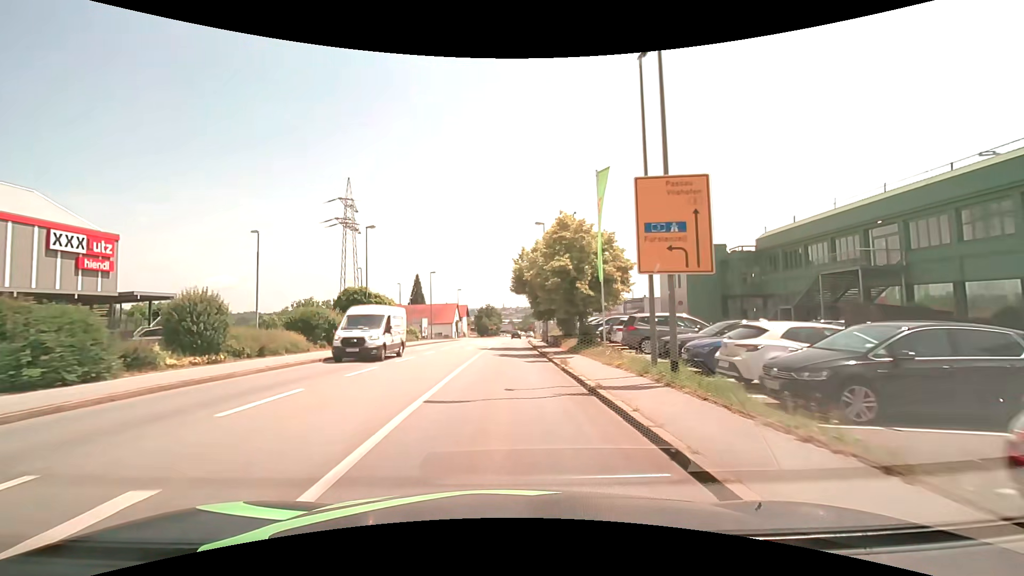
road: tertiary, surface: asphalt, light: Day
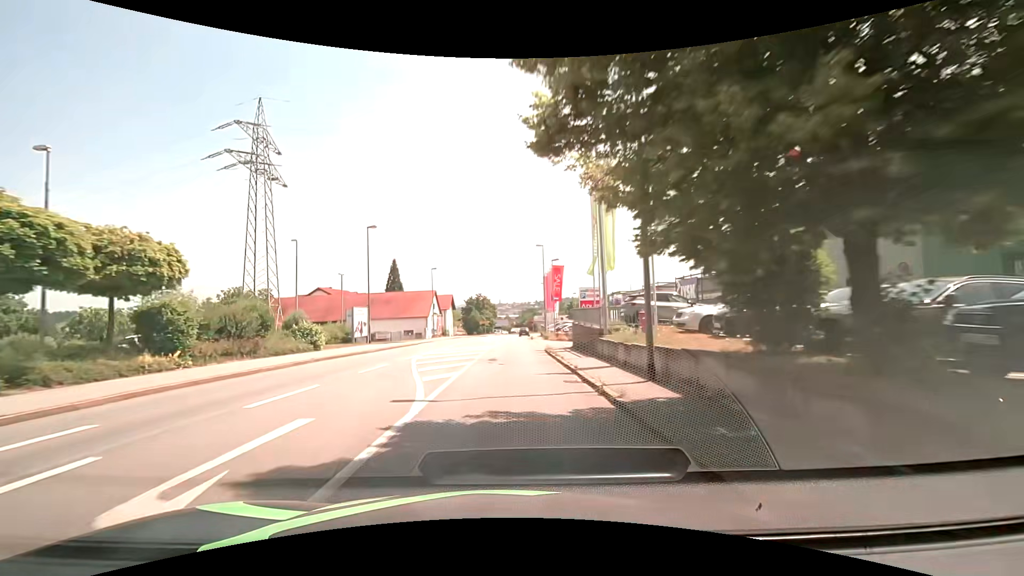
(+0.1, +30.5) m; +1°
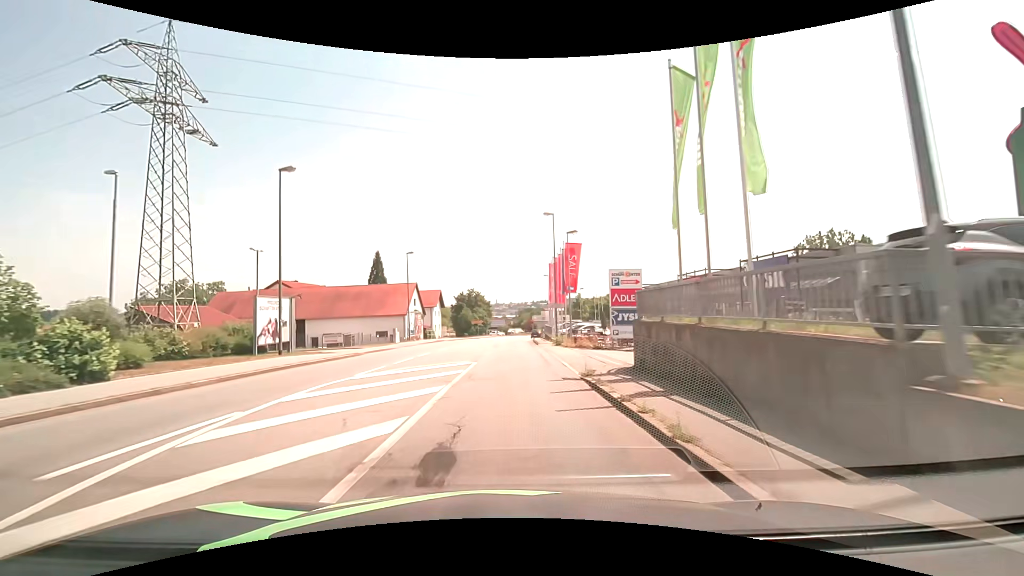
(-0.1, +15.3) m; 0°
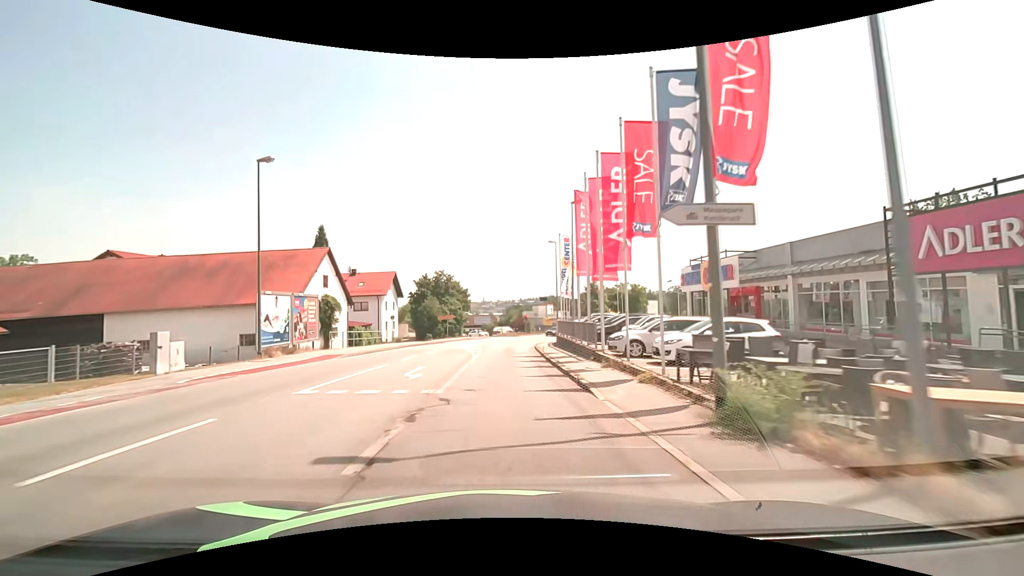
(+0.5, +30.6) m; +2°
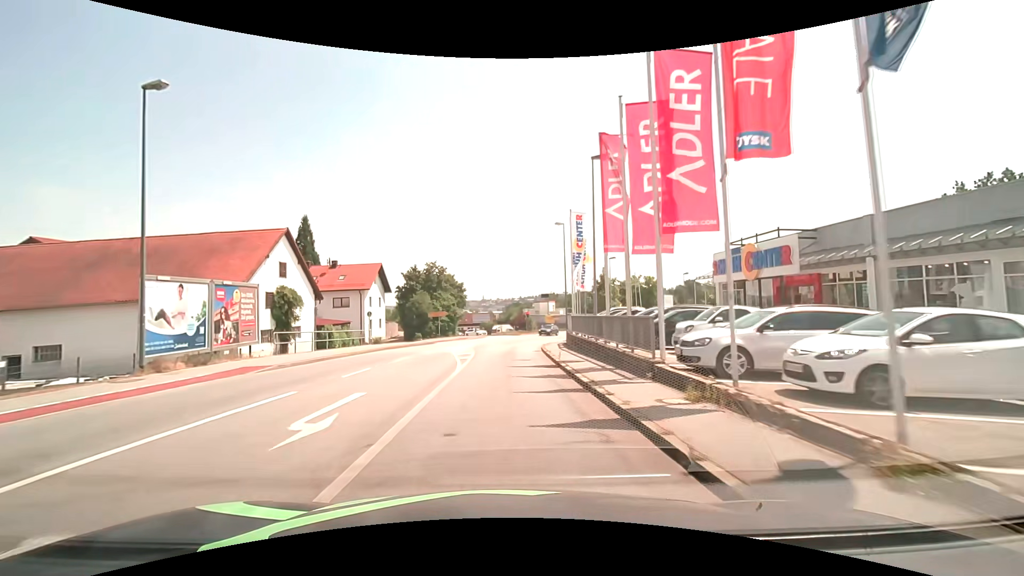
(0.0, +7.7) m; 0°
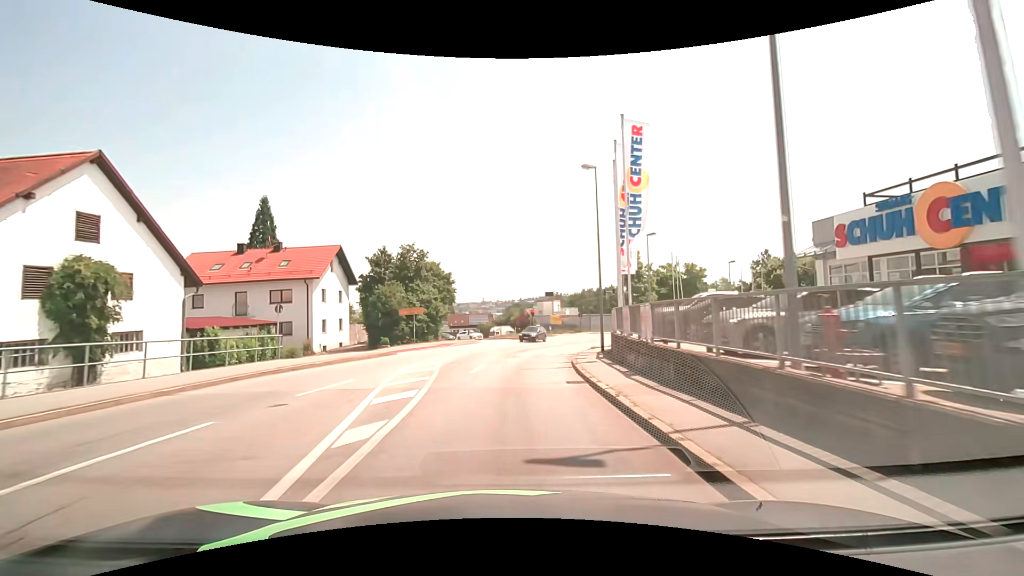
(0.0, +15.4) m; 0°
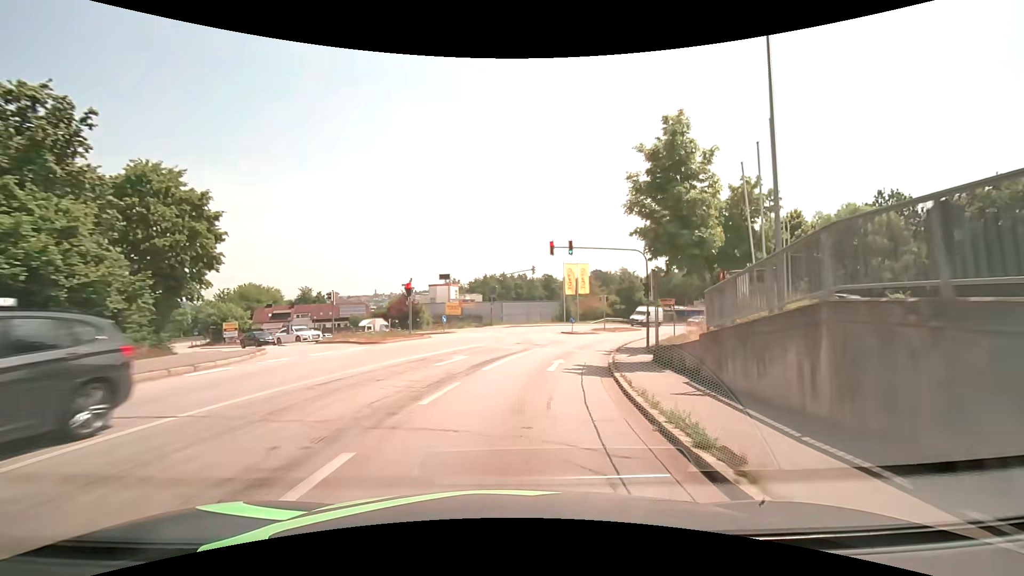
(+2.3, +30.5) m; +12°
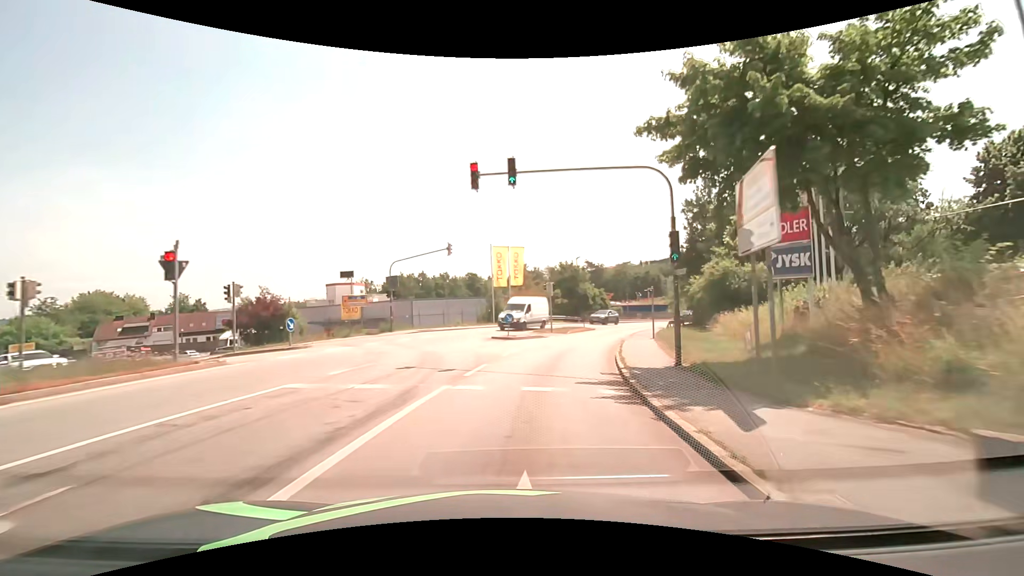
(+1.1, +15.3) m; +8°
(0, +10) (+2, +20) (+4, +30) (+7, +39) (+12, +48) (+17, +57) (+22, +65) (+29, +73) (+35, +80) (+42, +88) m
